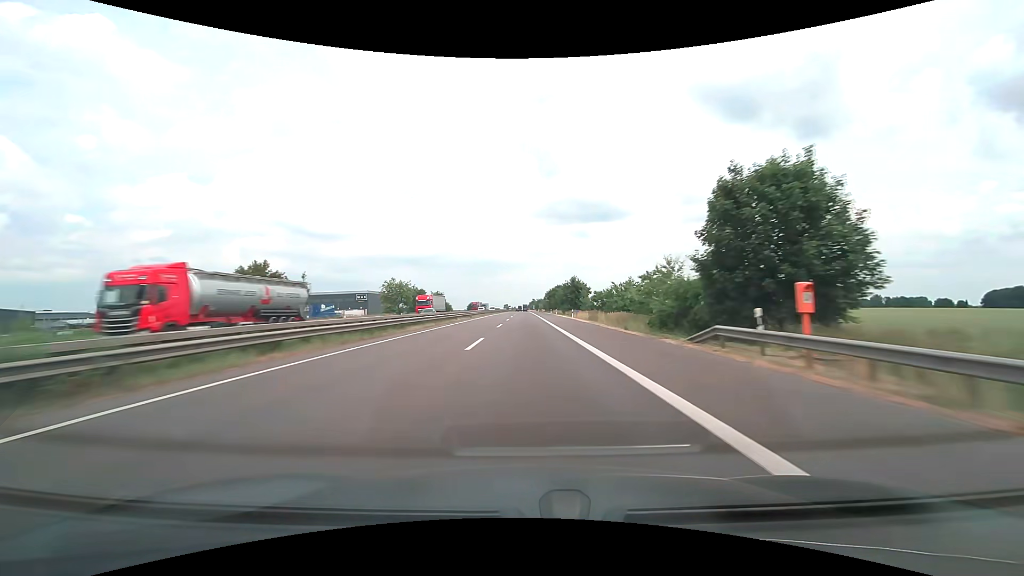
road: motorway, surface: asphalt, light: Day
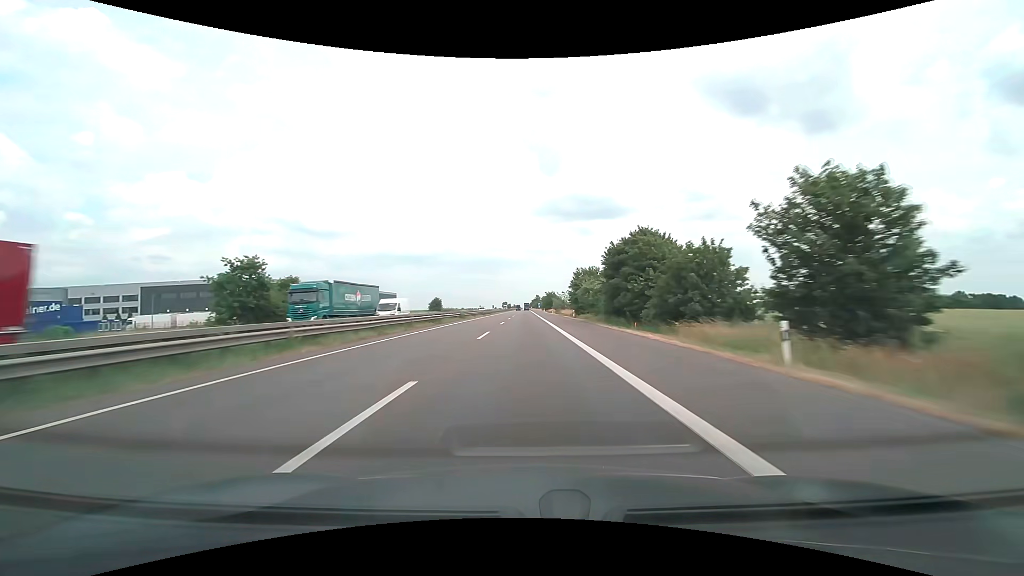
(-0.1, +102.6) m; 0°
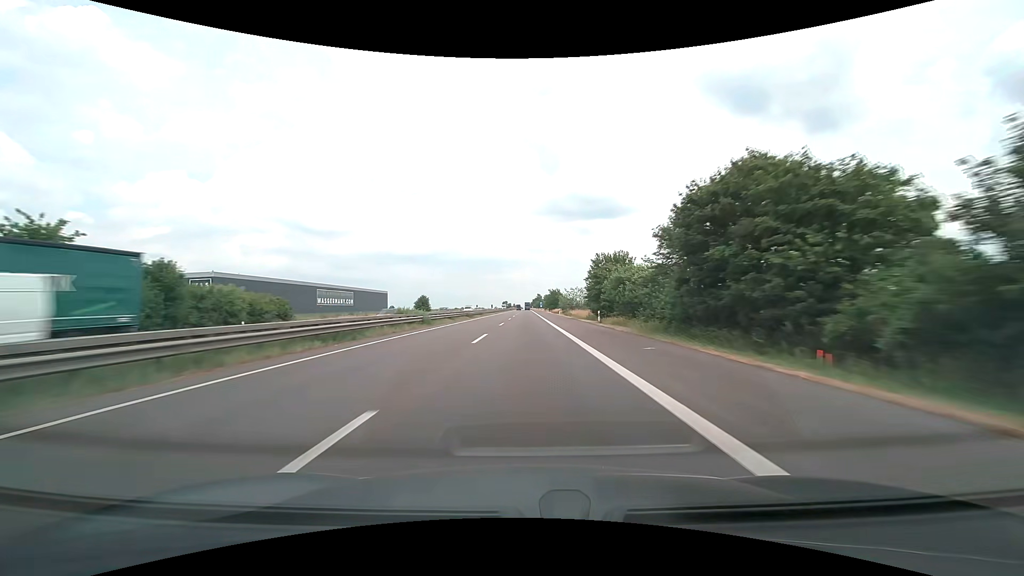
(0.0, +20.6) m; 0°
(0, +10) (0, +20) (0, +30) (0, +40) (0, +50) (0, +60) (0, +70) (0, +80) (0, +90) (0, +100) m
